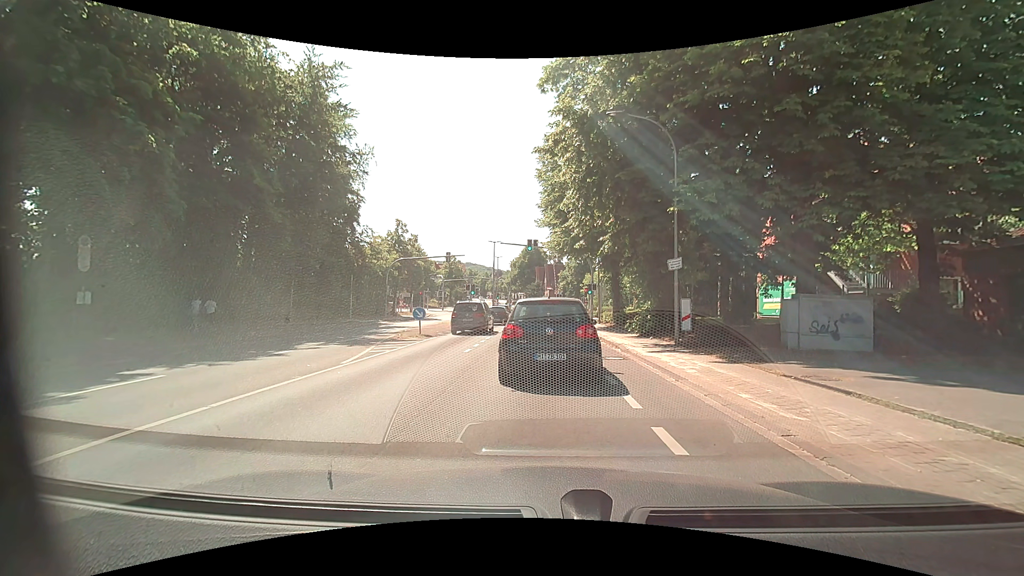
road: tertiary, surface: asphalt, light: Day
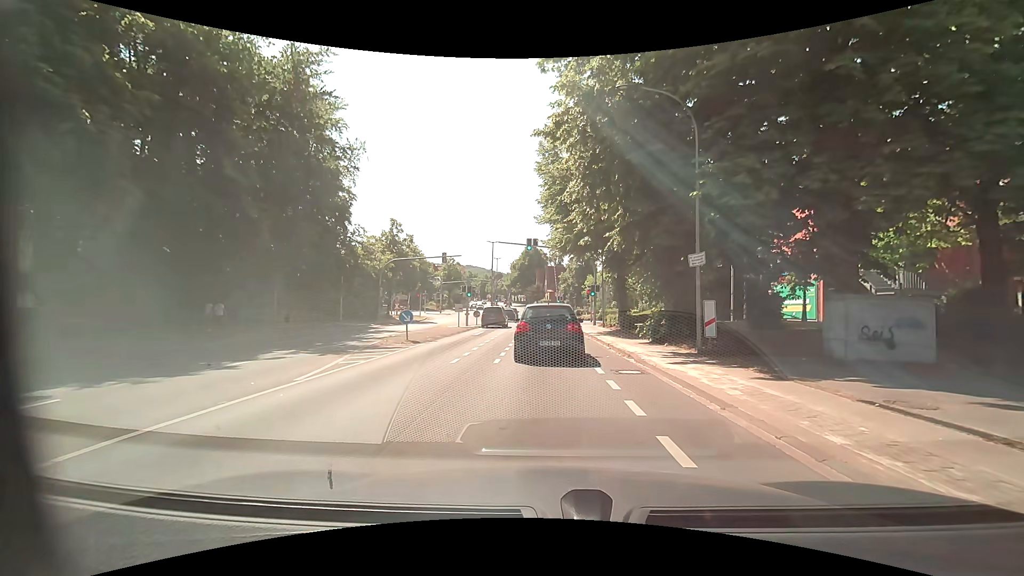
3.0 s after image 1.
(0.0, +2.4) m; 0°
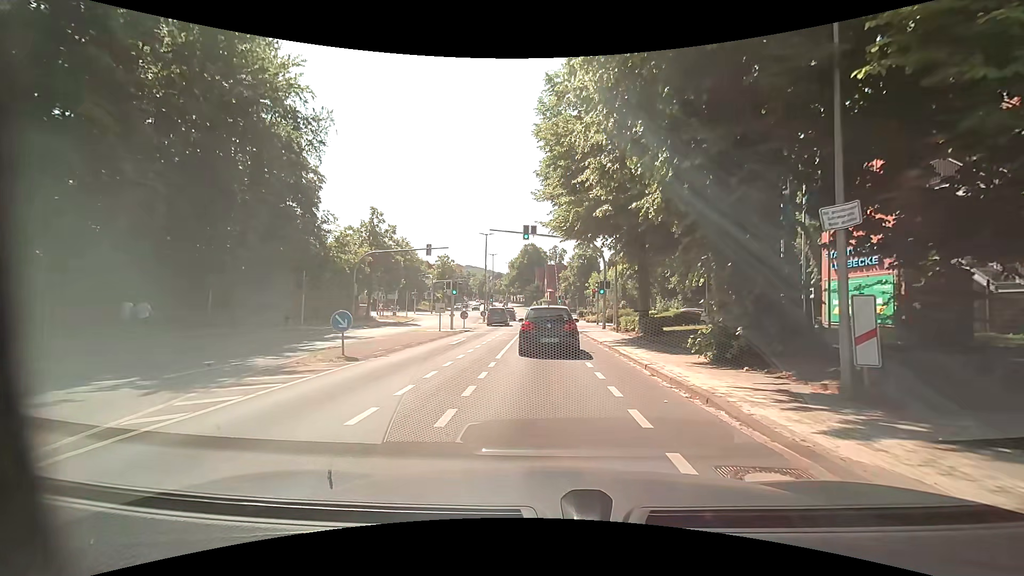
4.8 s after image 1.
(0.0, +6.8) m; 0°
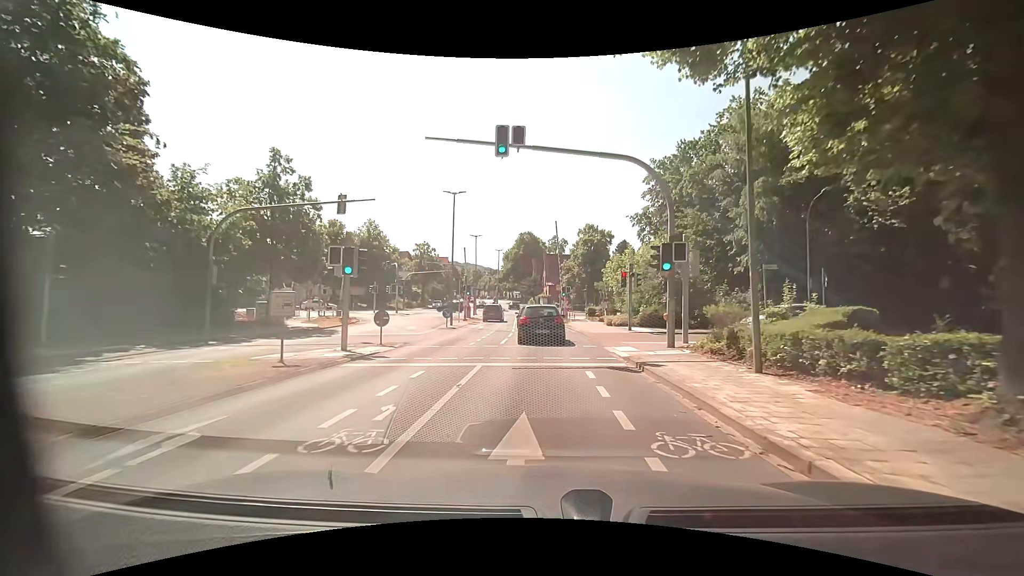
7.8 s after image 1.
(0.0, +18.6) m; 0°
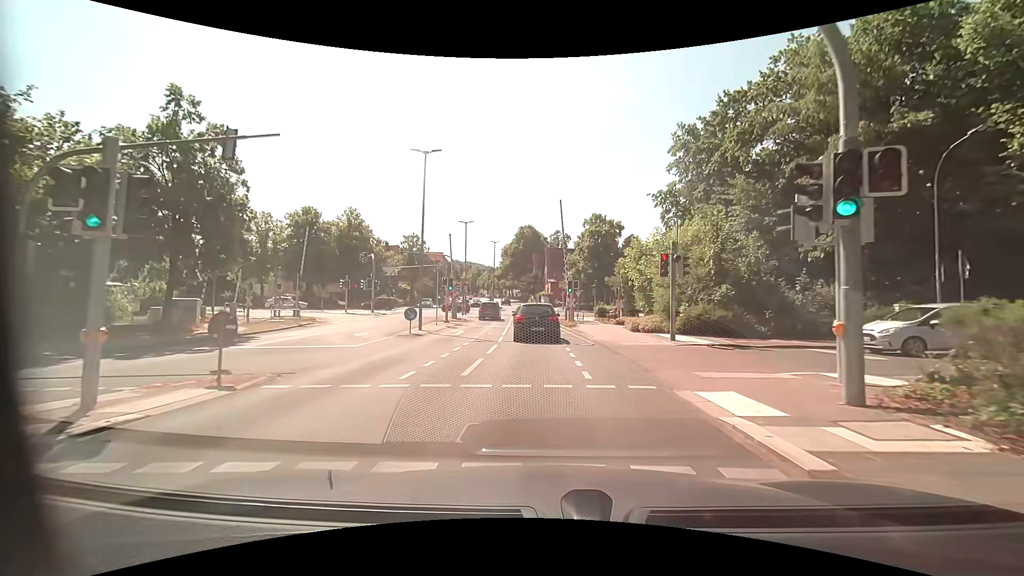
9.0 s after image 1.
(0.0, +9.2) m; 0°
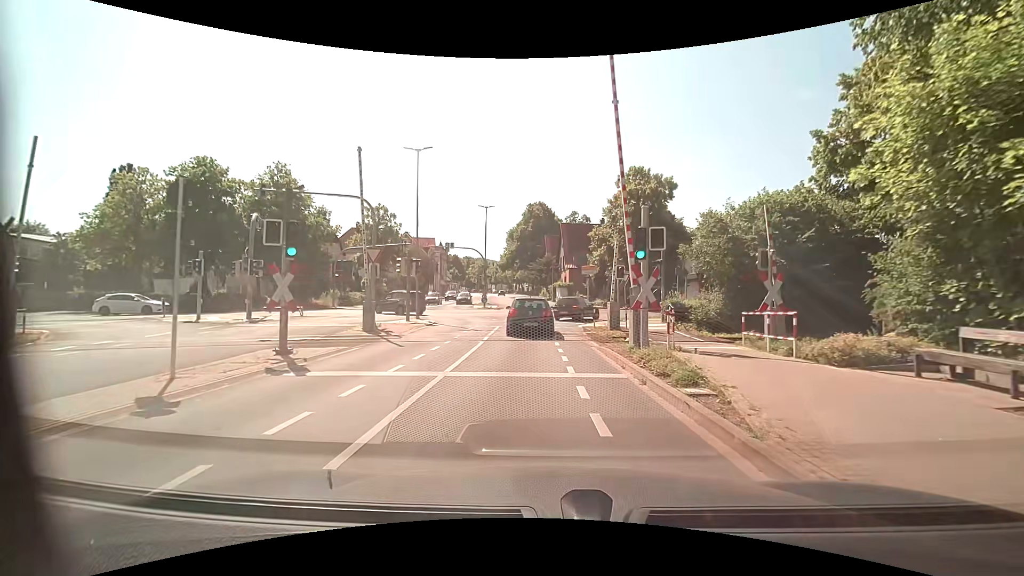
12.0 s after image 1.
(-0.3, +24.2) m; -2°
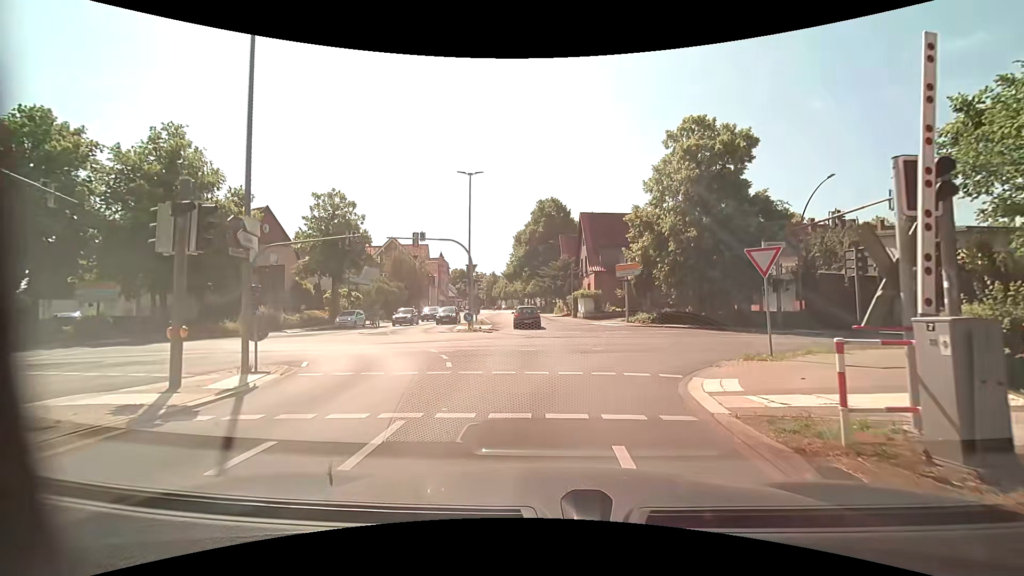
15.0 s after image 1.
(-0.3, +17.3) m; -4°
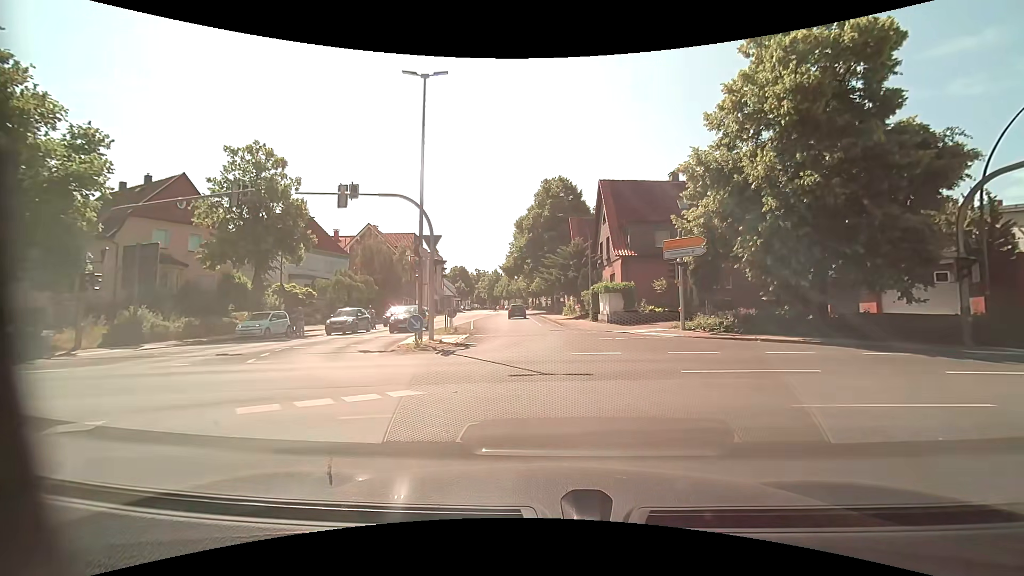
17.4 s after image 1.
(+0.4, +13.9) m; +1°
(0, +10) (0, +20) (-1, +30) (-2, +40) (-3, +50) (-3, +60) (-4, +70) (-5, +80) (-5, +90) (-6, +100) m
